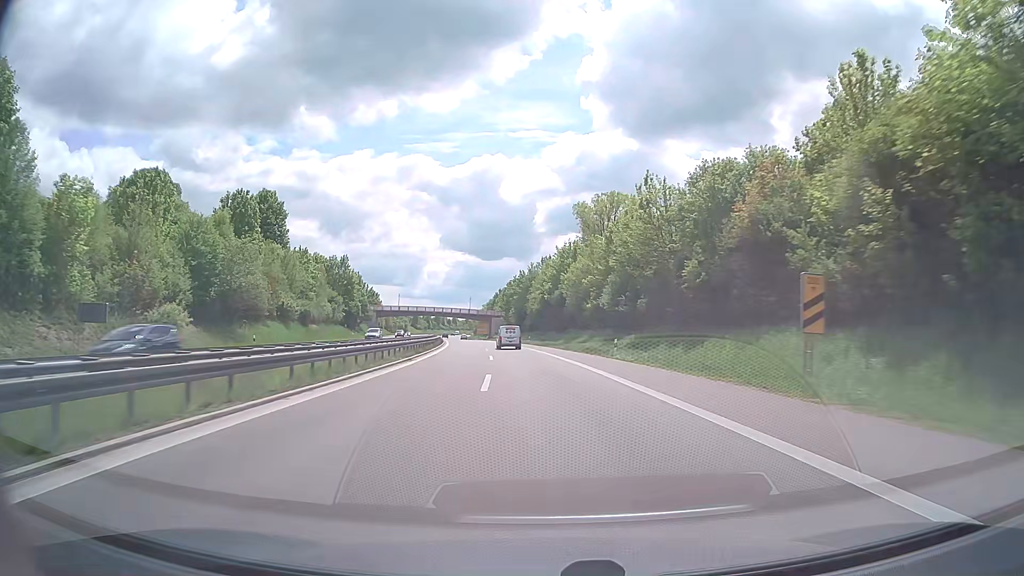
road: trunk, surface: asphalt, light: Day
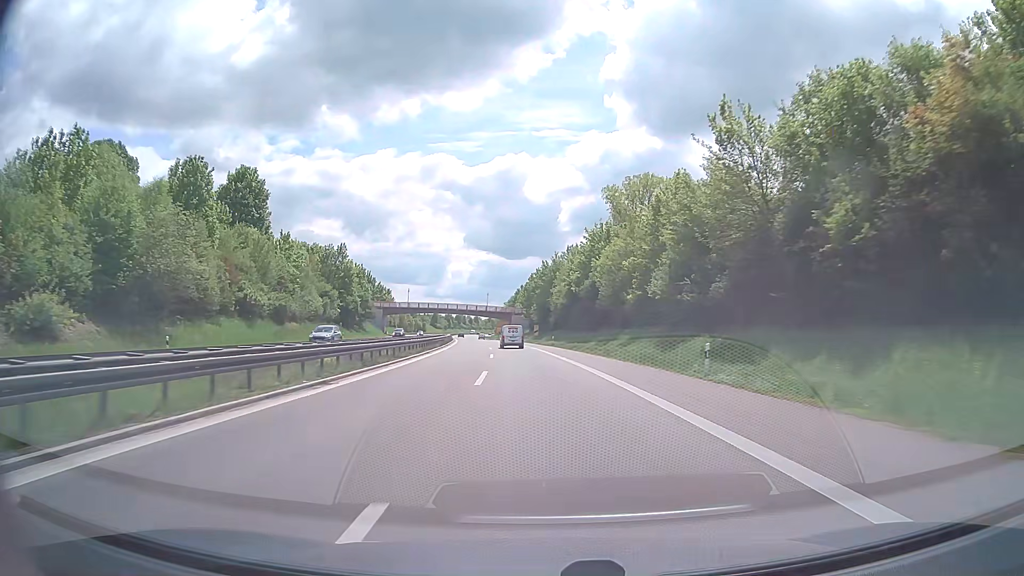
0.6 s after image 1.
(-0.3, +16.5) m; -2°
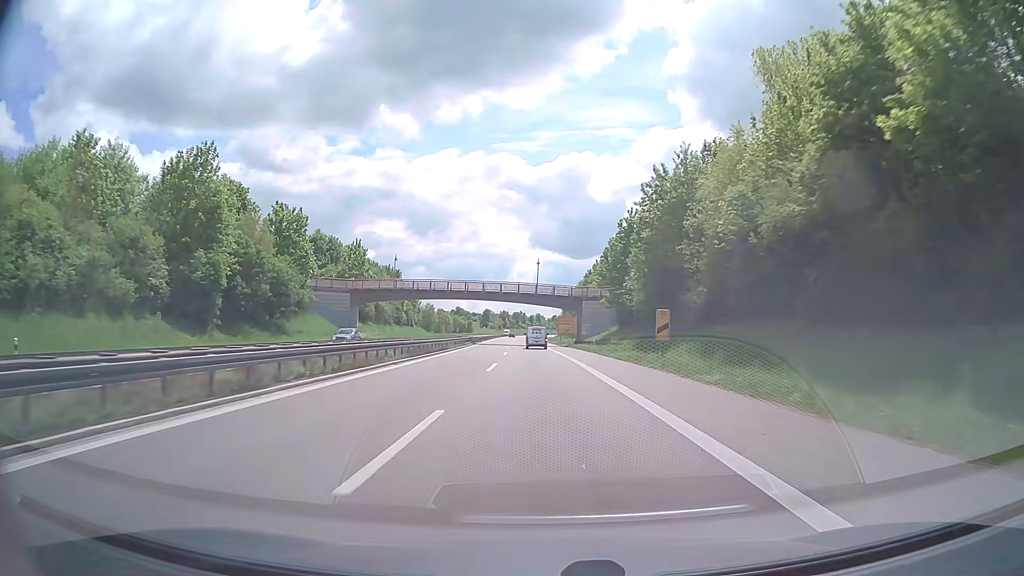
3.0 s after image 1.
(-3.6, +66.2) m; -5°
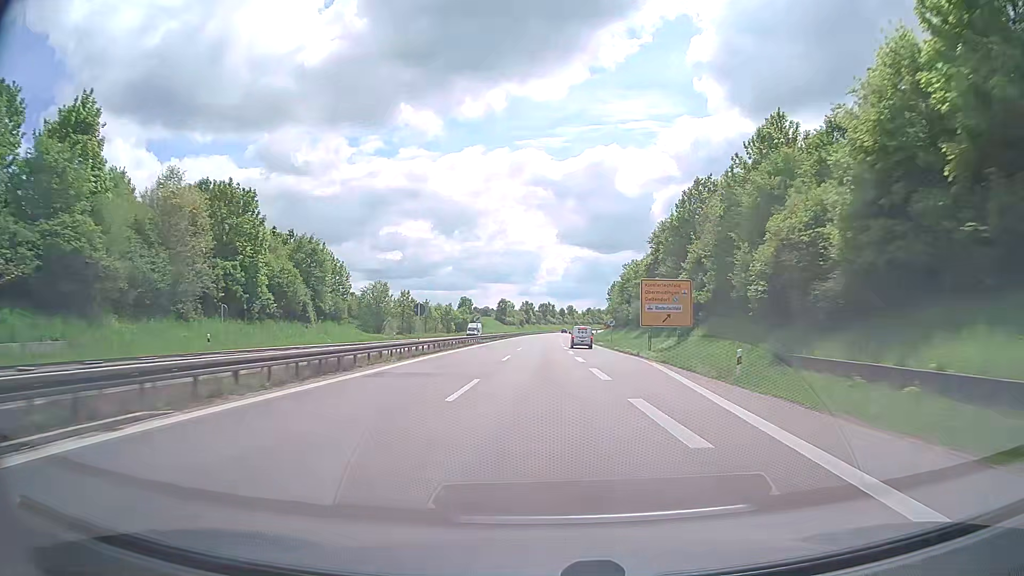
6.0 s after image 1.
(-2.3, +83.1) m; -3°
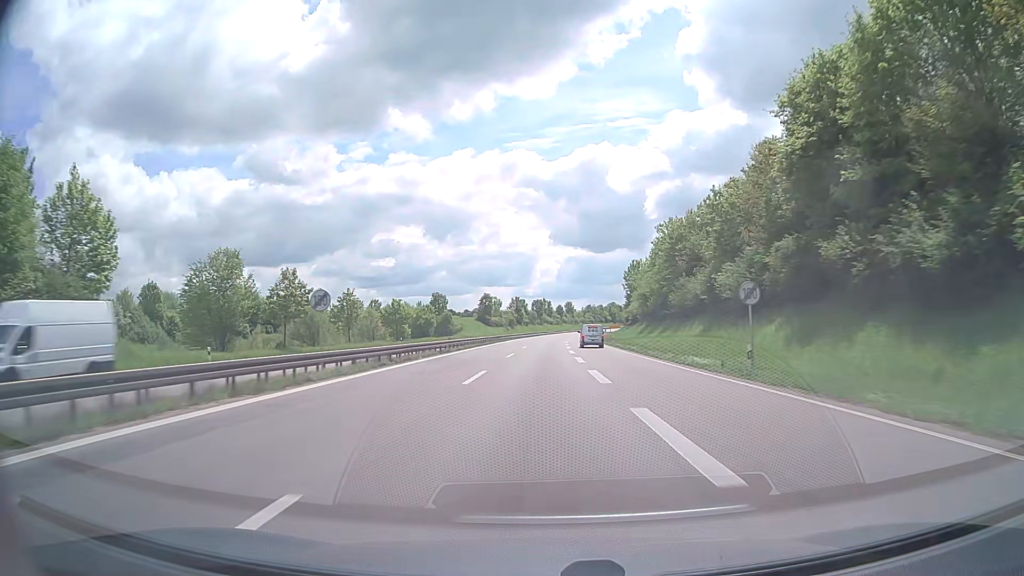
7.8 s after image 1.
(+0.3, +50.0) m; 0°
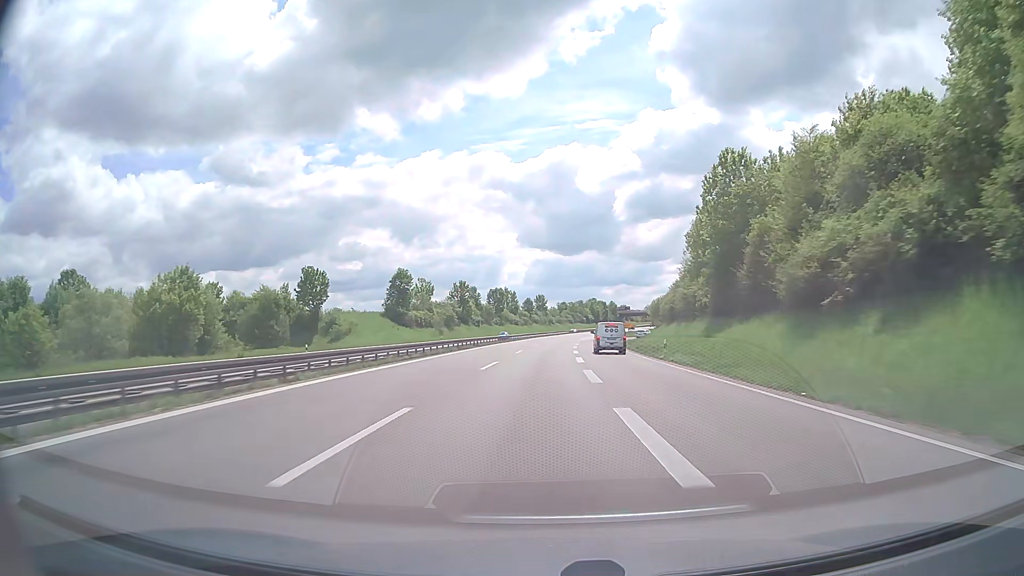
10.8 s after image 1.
(+1.4, +84.0) m; +3°
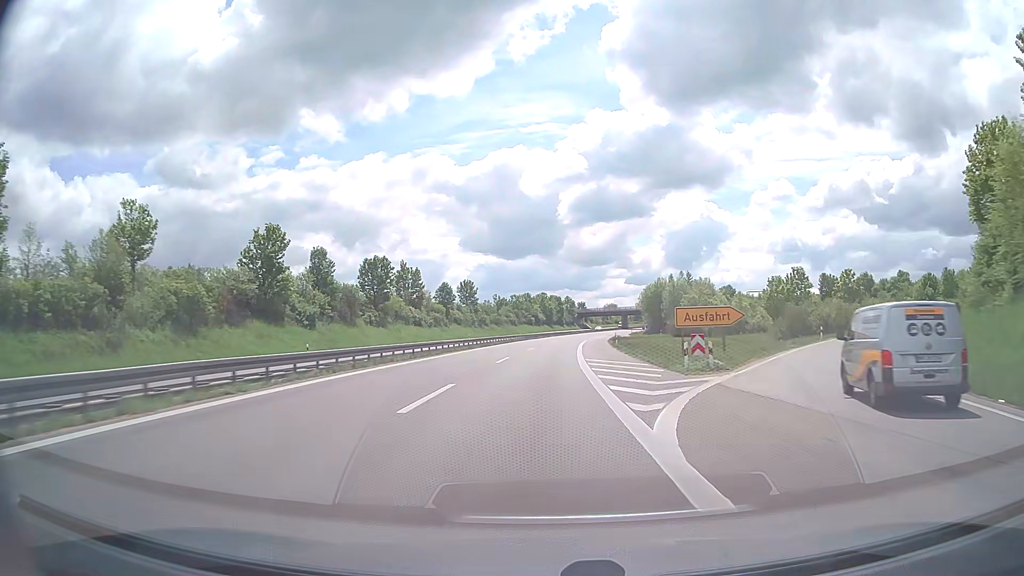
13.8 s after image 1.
(+3.0, +84.7) m; +5°
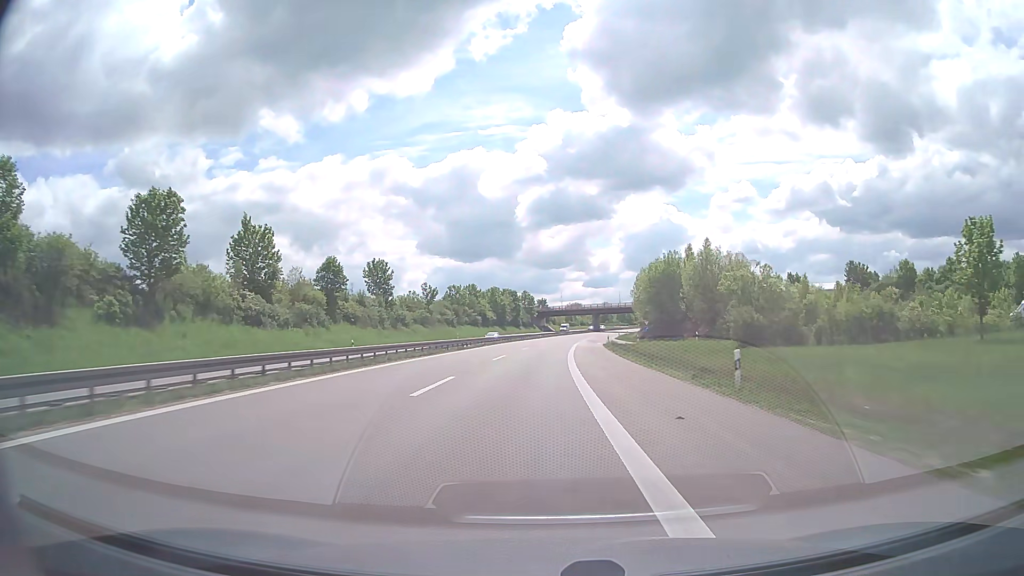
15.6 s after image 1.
(+1.7, +50.9) m; +4°
(0, +10) (0, +20) (0, +30) (+1, +40) (+1, +50) (+2, +60) (+2, +70) (+3, +80) (+4, +90) (+5, +100) m
